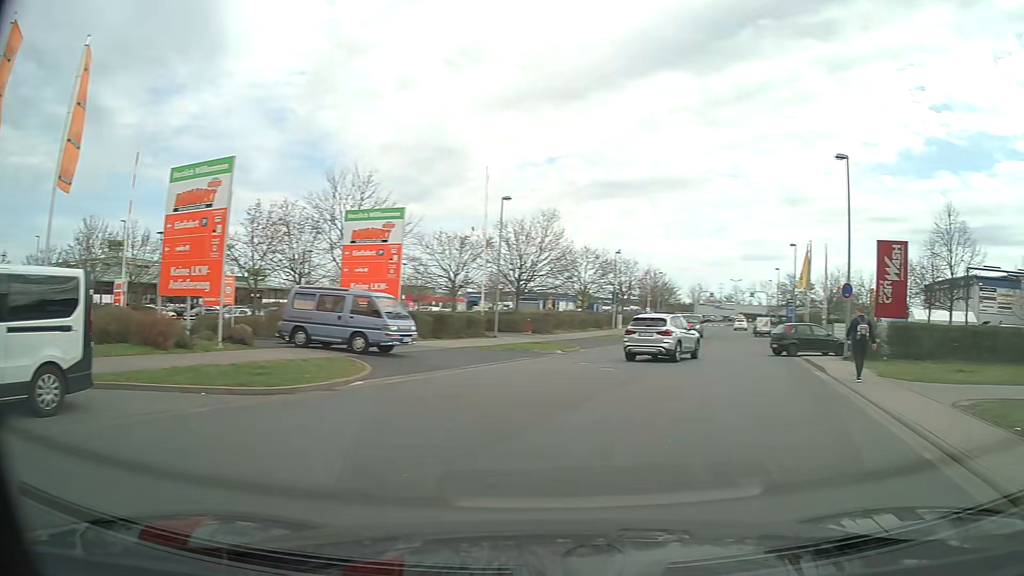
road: unclassified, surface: asphalt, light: Day
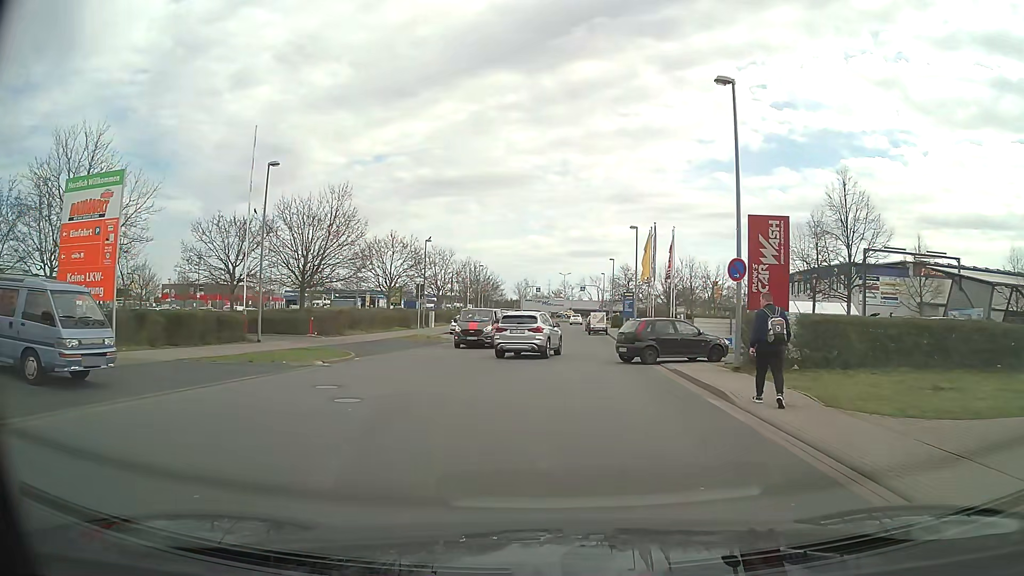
(+1.9, +8.4) m; +14°
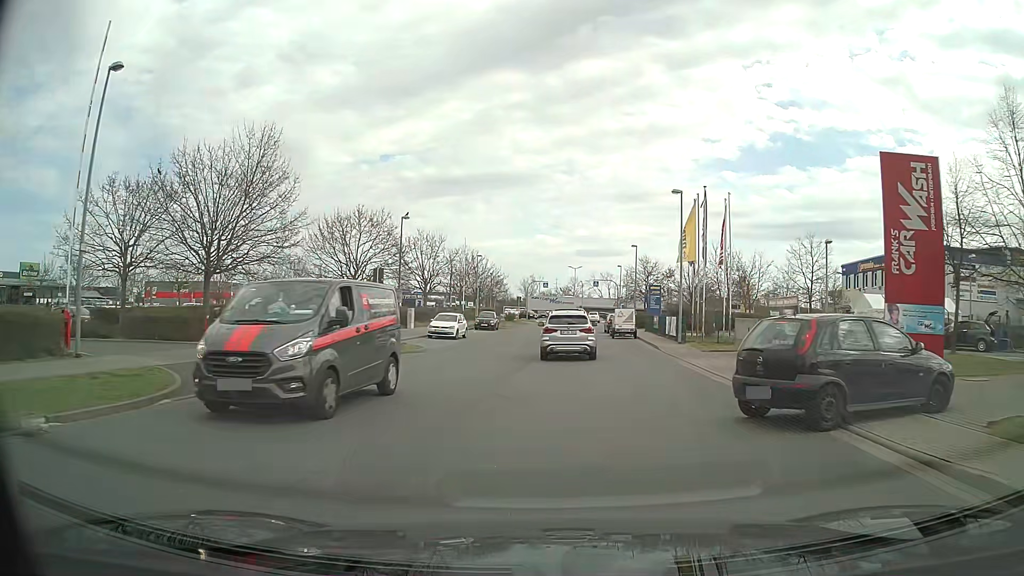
(-0.1, +13.2) m; -1°
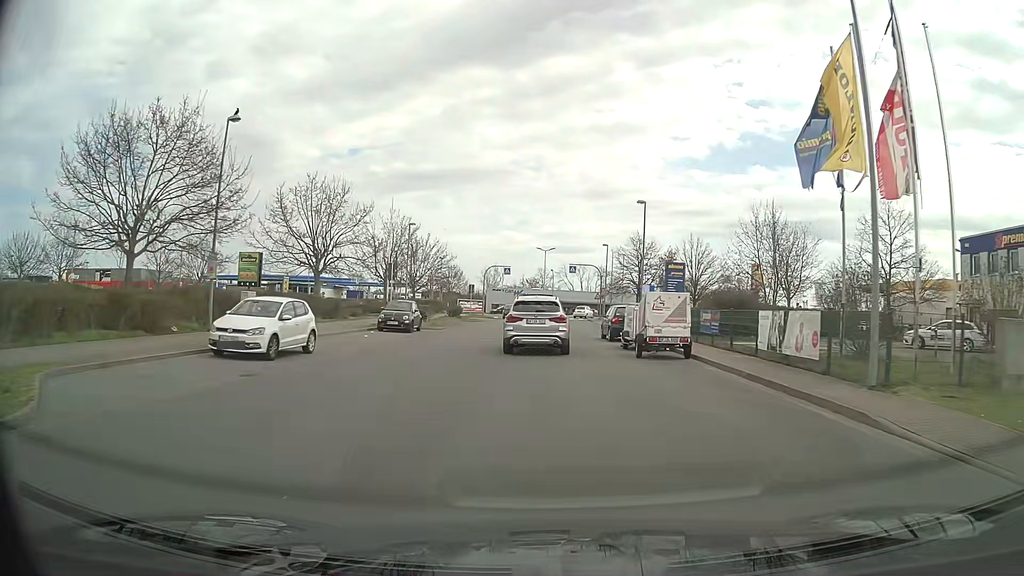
(+0.6, +22.8) m; +3°
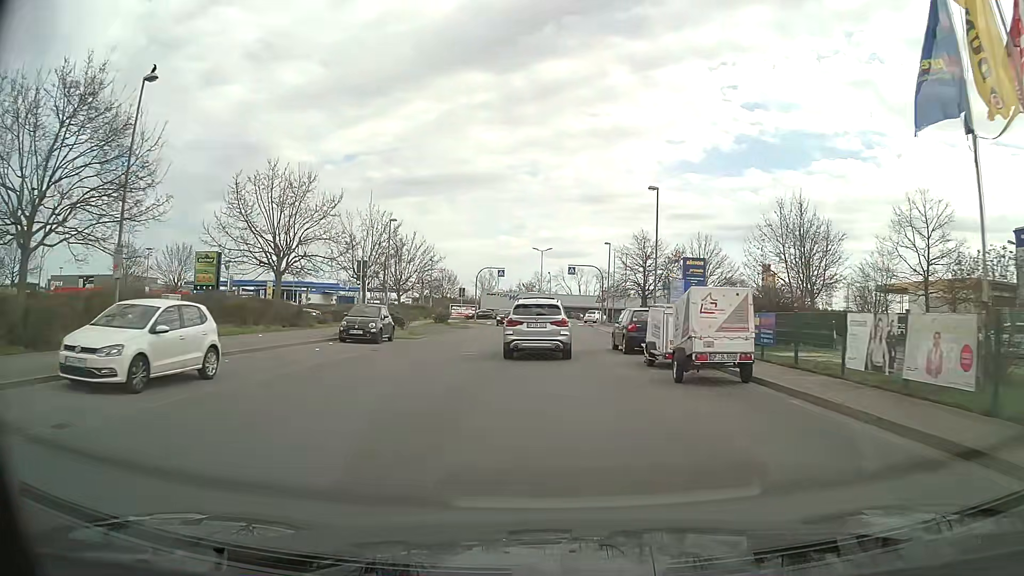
(0.0, +5.7) m; 0°
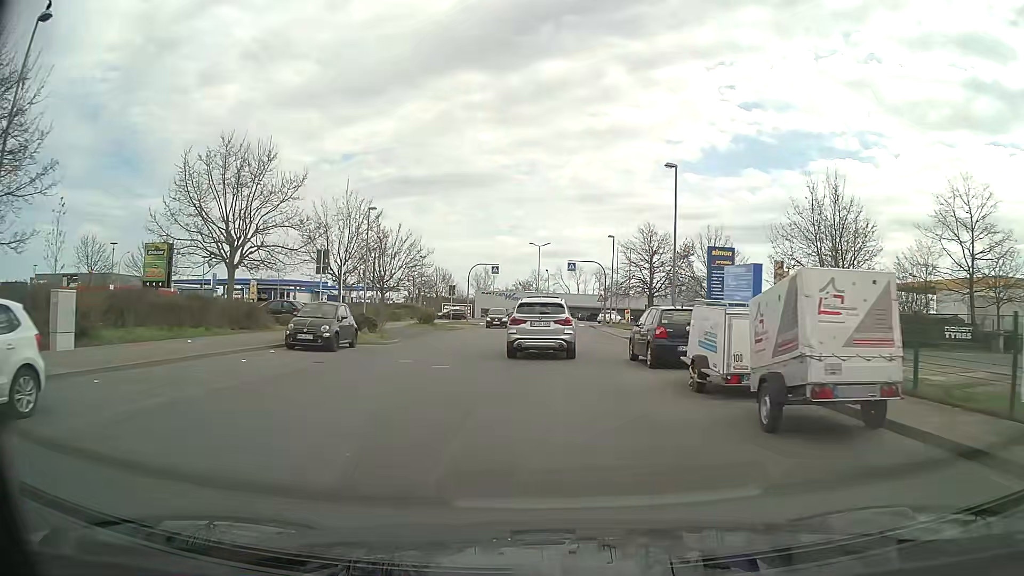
(0.0, +5.4) m; 0°
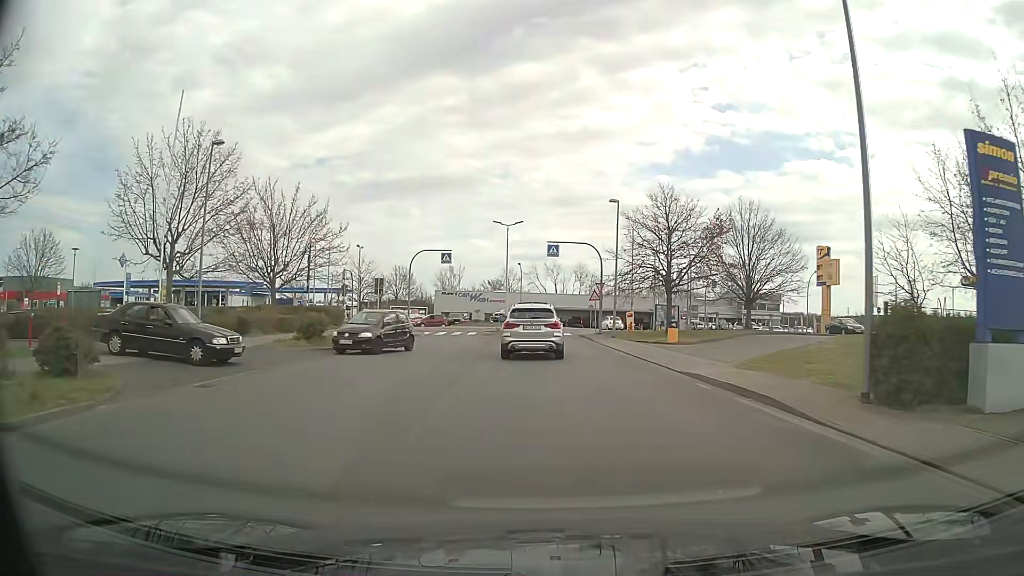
(+0.3, +19.1) m; +2°
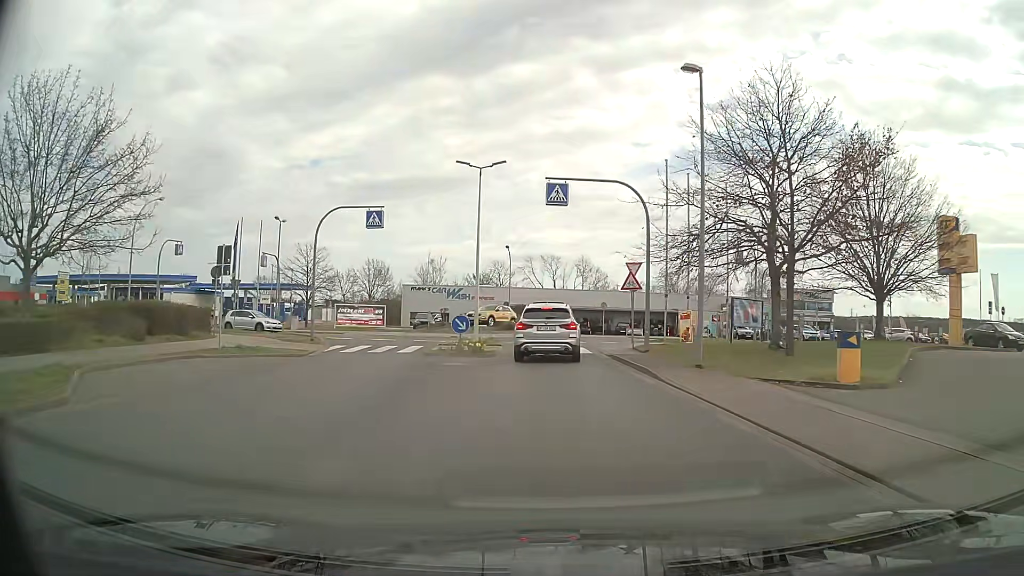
(0.0, +20.6) m; 0°
